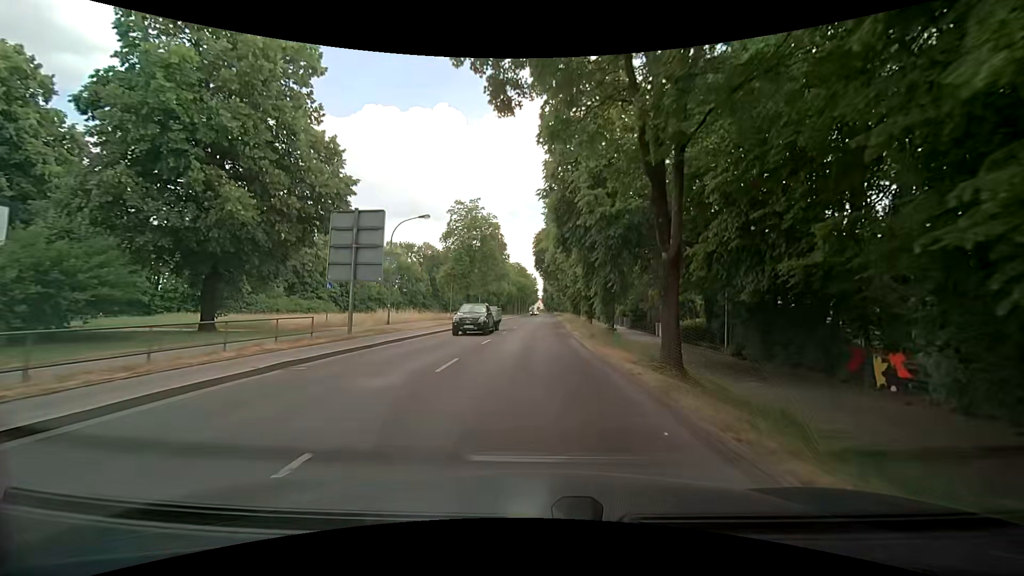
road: secondary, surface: asphalt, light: Day
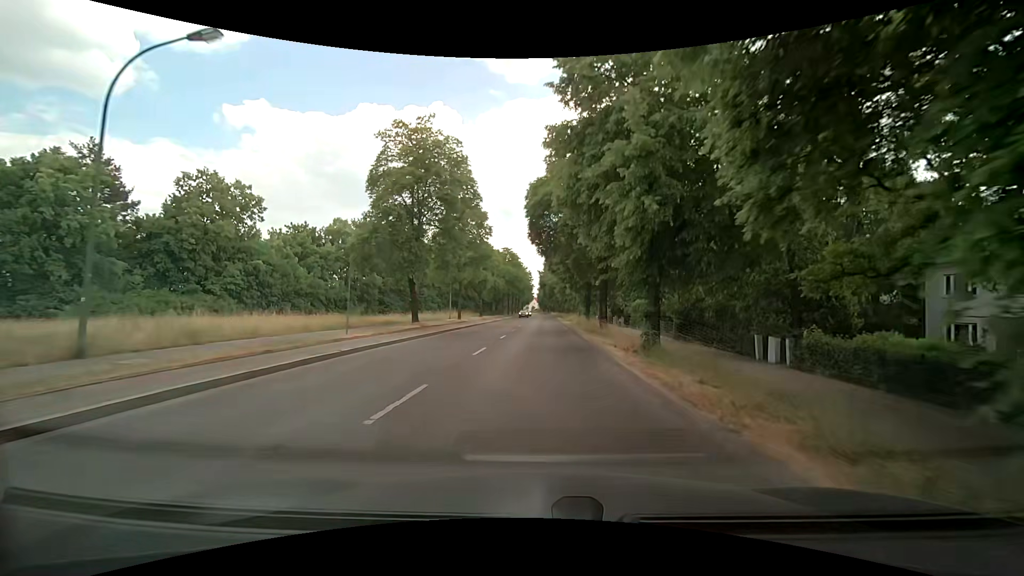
(-0.2, +22.9) m; -1°
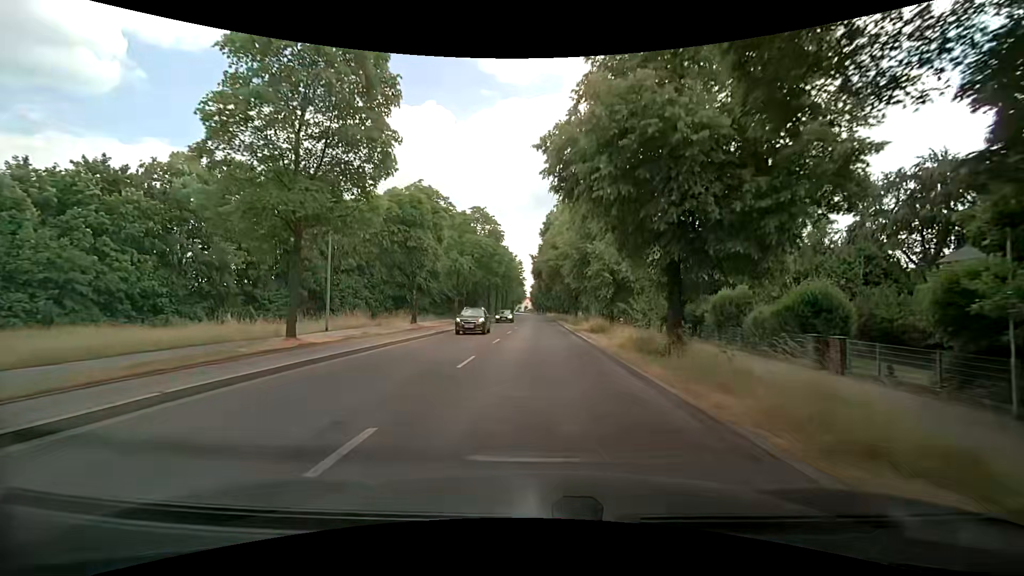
(+0.6, +30.4) m; +1°
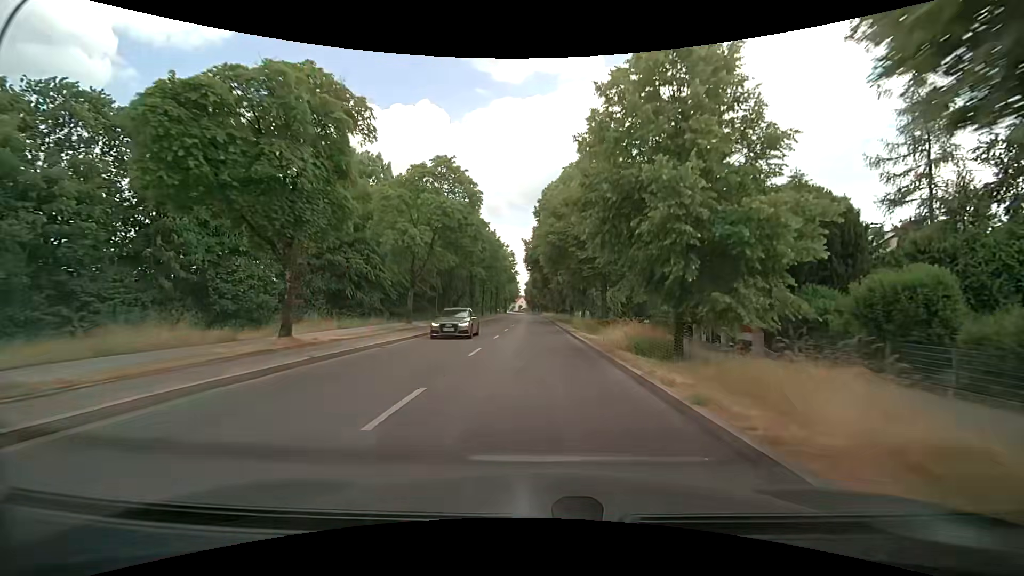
(+0.1, +15.0) m; 0°
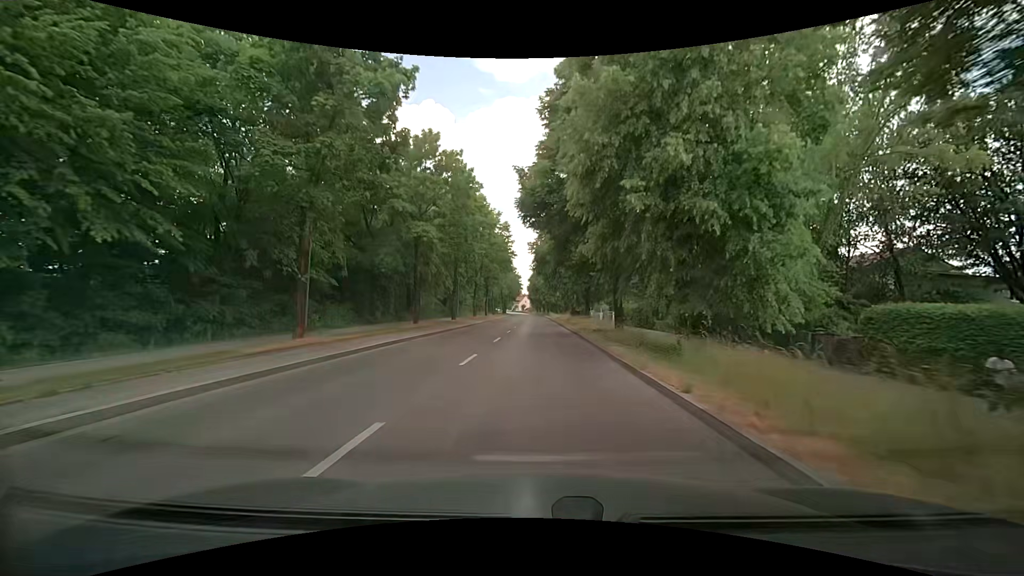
(+0.3, +29.7) m; 0°
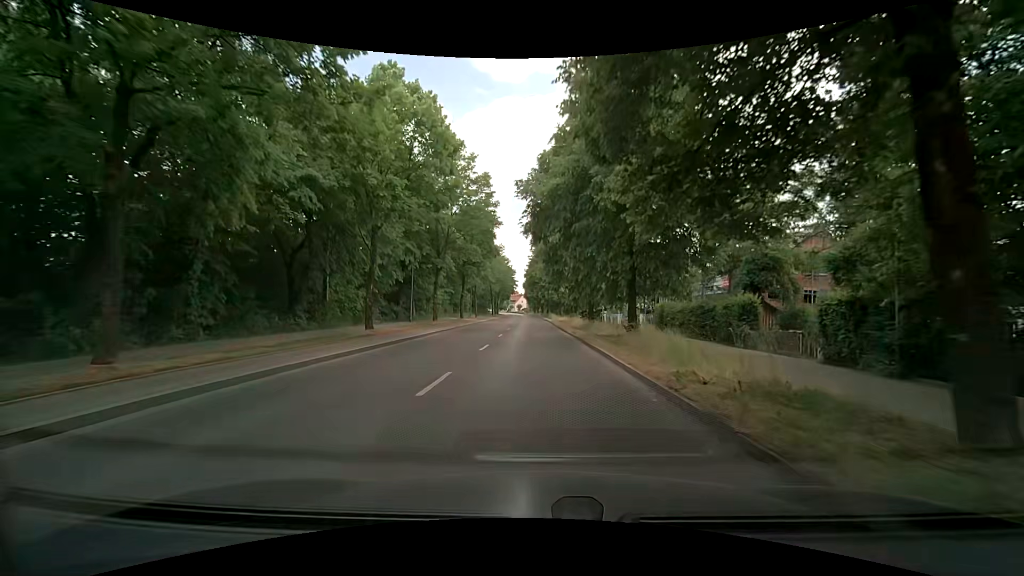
(+0.1, +22.2) m; +1°
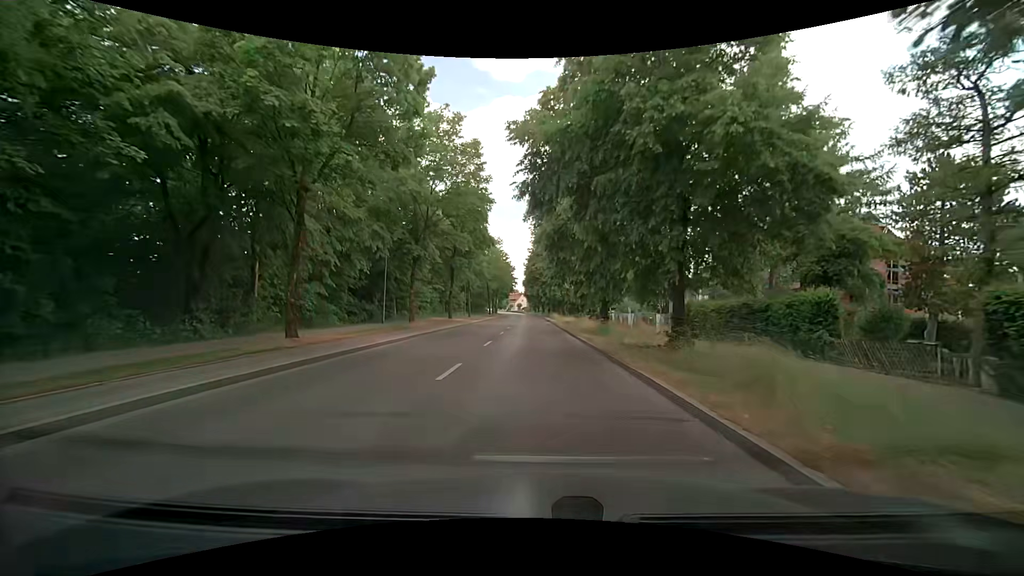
(0.0, +7.4) m; 0°
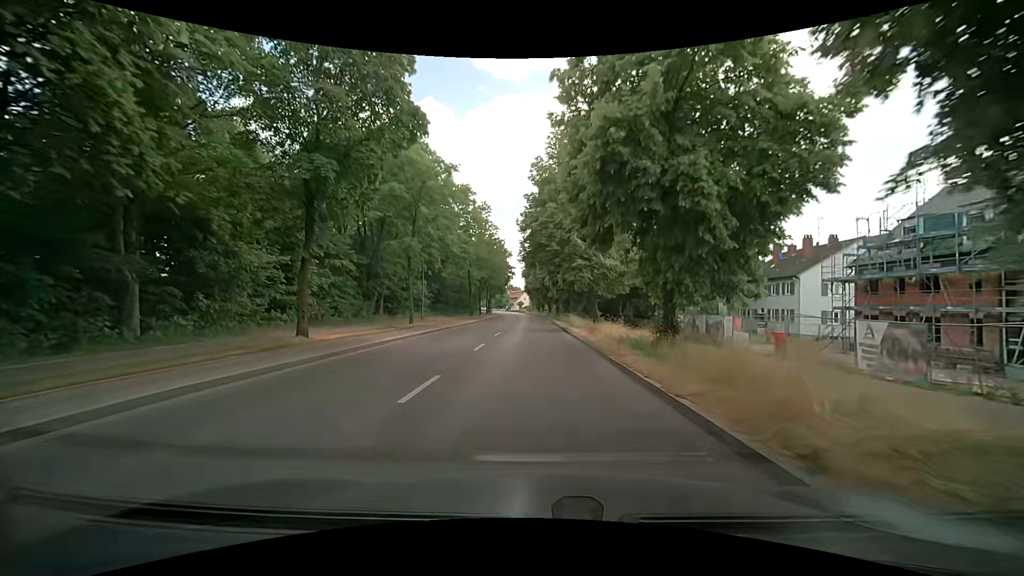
(-0.4, +29.5) m; -1°
(0, +10) (0, +20) (0, +30) (0, +40) (-1, +50) (-1, +60) (-1, +70) (-1, +80) (-2, +90) (-2, +100) m
